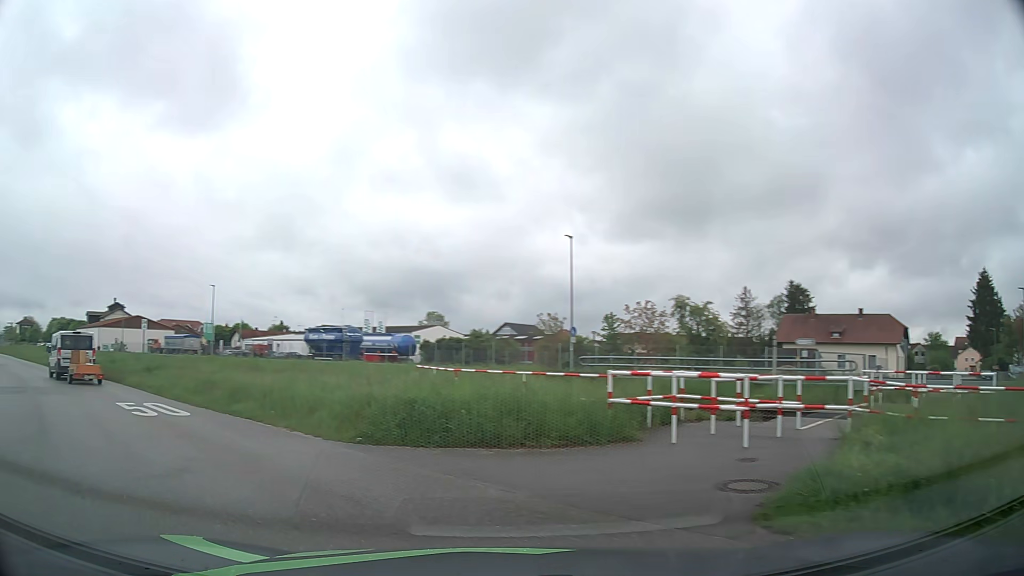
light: Day
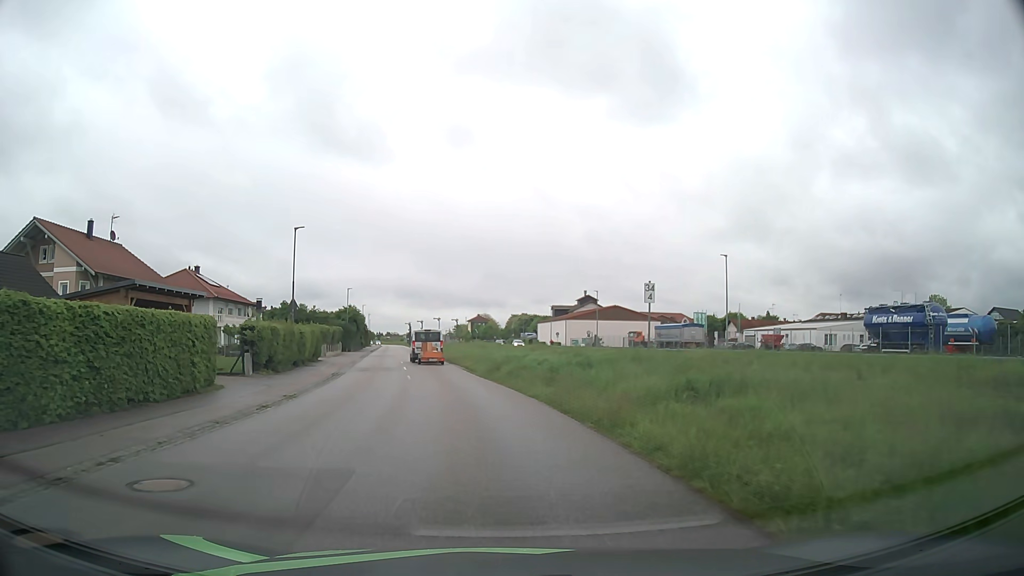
(-10.5, +17.4) m; -41°
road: residential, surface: asphalt
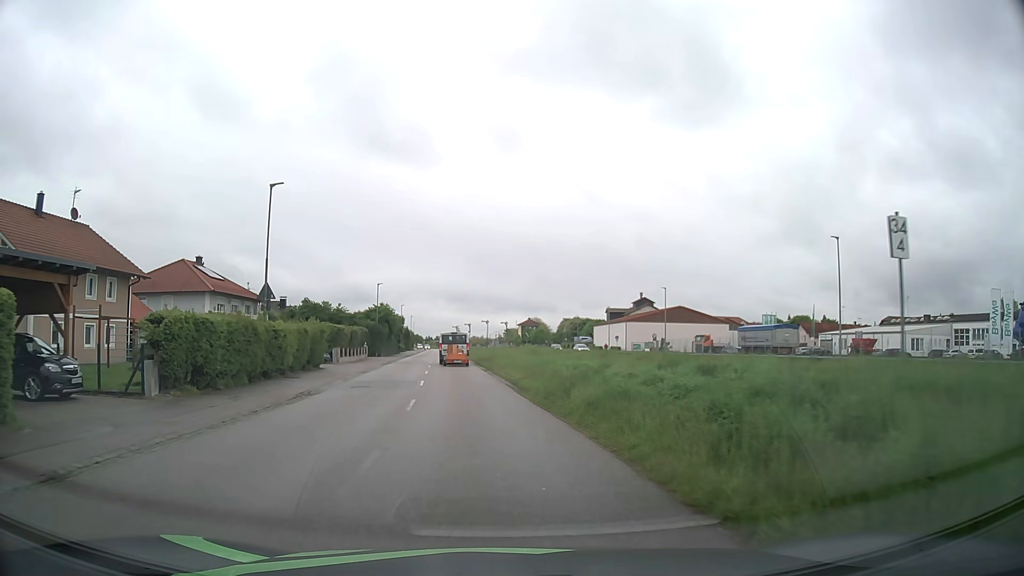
(-0.5, +12.4) m; -4°
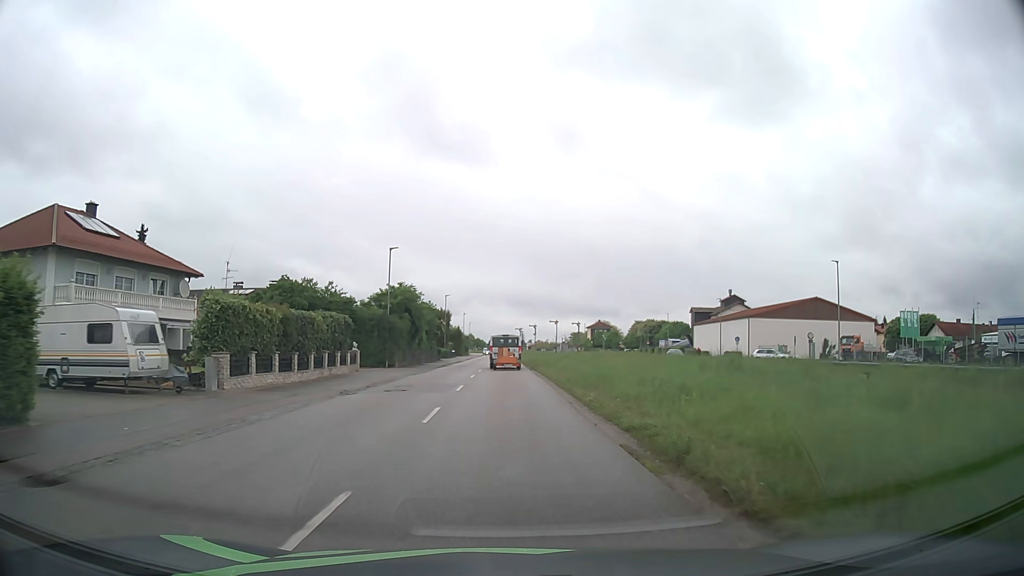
(-2.0, +30.2) m; -5°
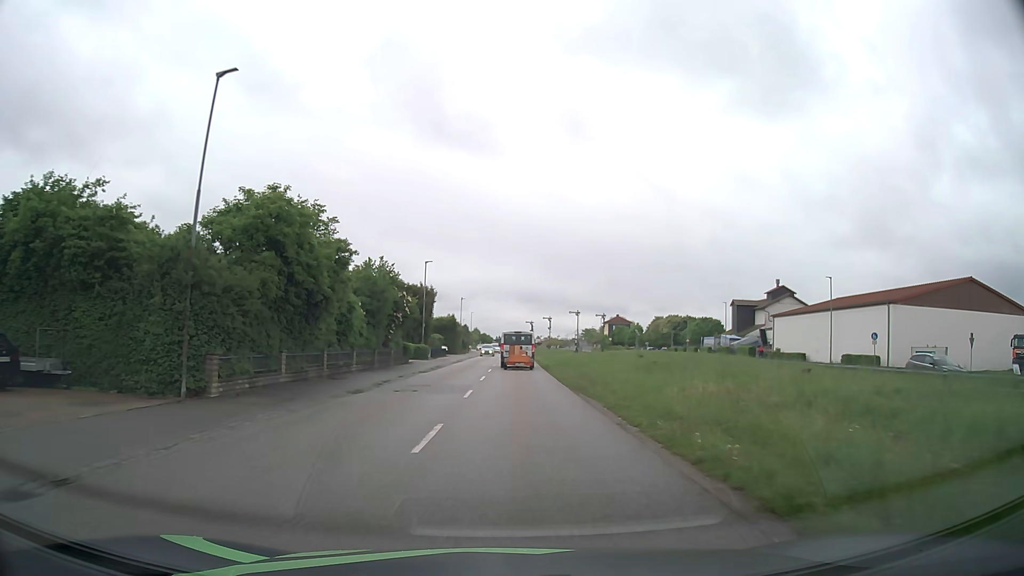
(-0.4, +30.6) m; -1°
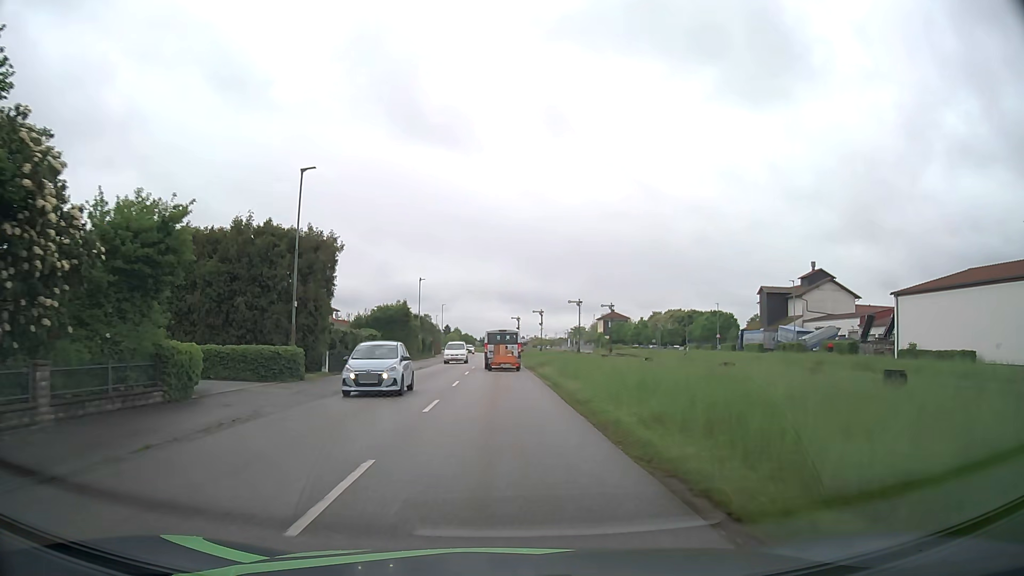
(+0.6, +30.7) m; +1°
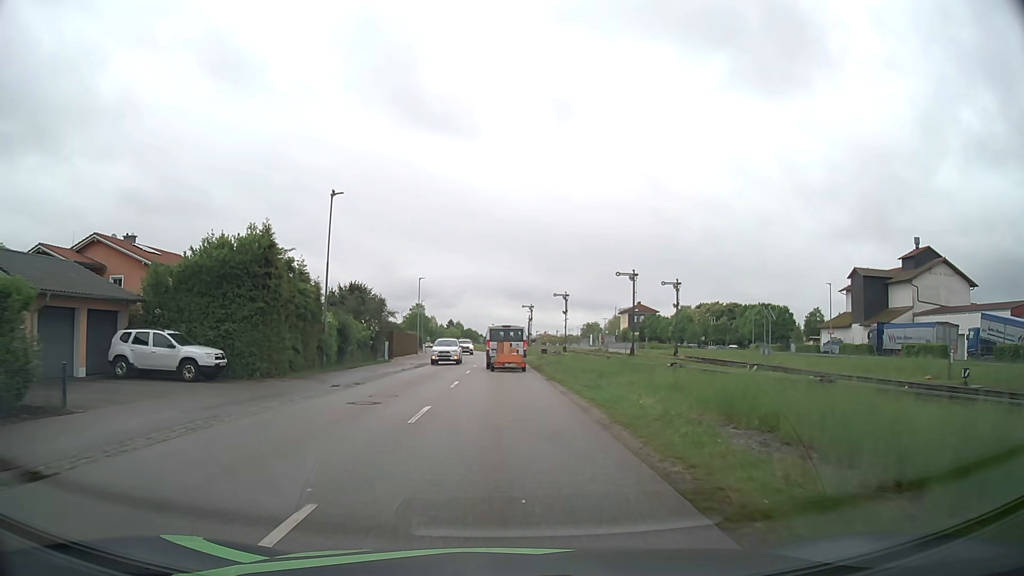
(-0.4, +38.5) m; -1°
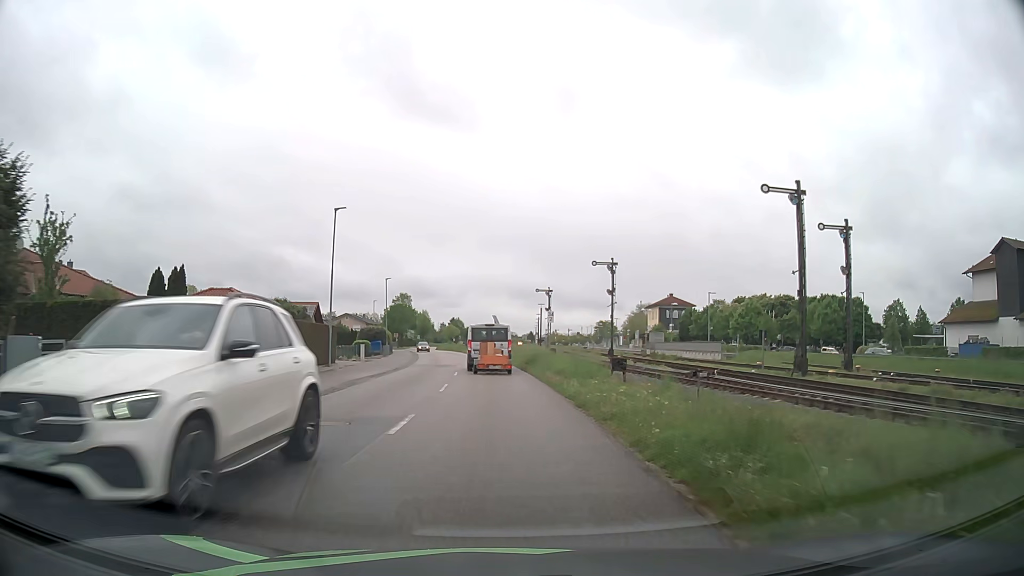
(-0.1, +37.5) m; 0°
(0, +10) (0, +20) (-1, +30) (-1, +40) (-2, +50) (-3, +60) (-4, +70) (-6, +80) (-7, +90) (-9, +99) m
